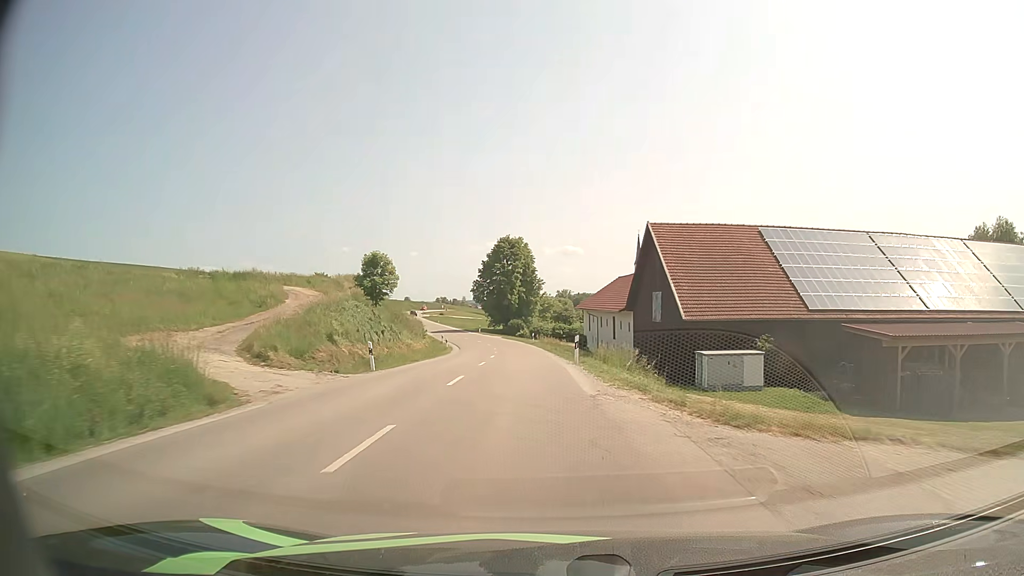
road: secondary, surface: asphalt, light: Day
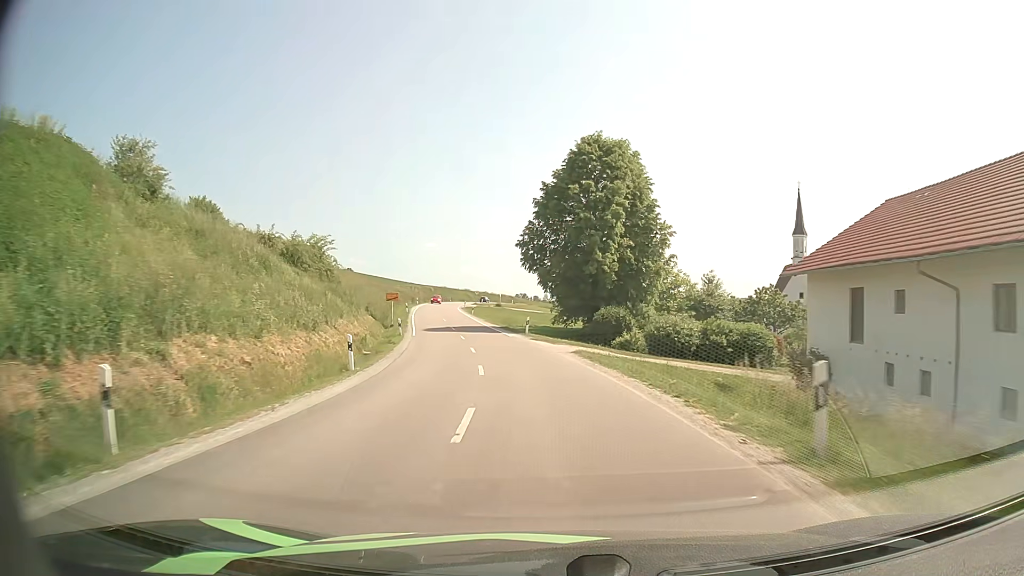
(-3.2, +52.8) m; -7°
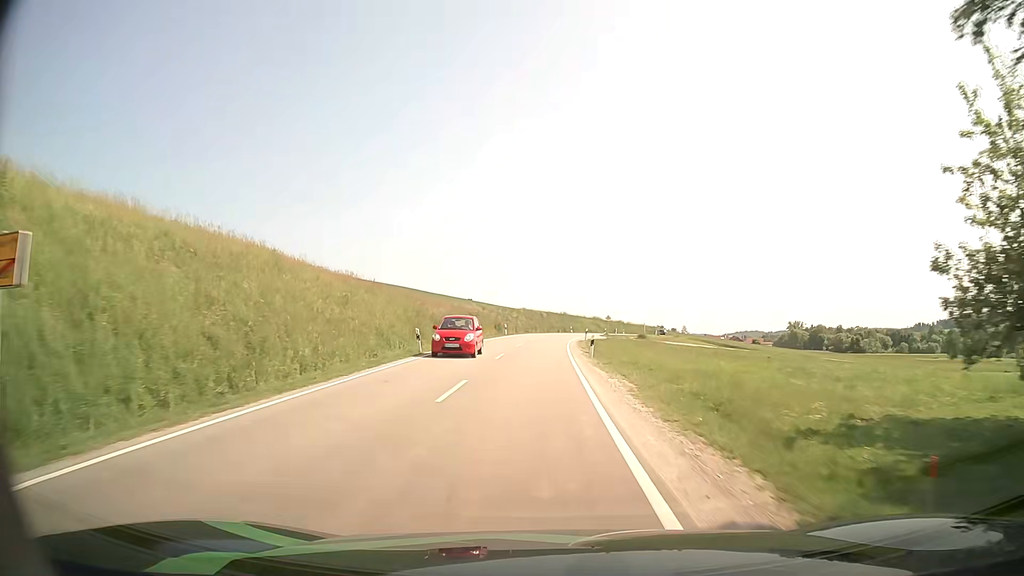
(-4.1, +44.2) m; -11°
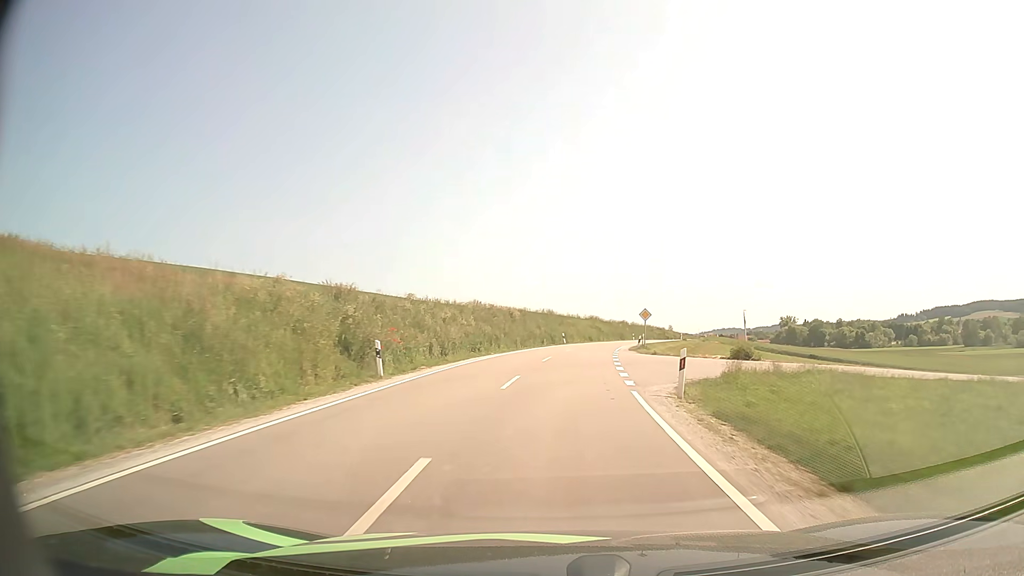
(-0.2, +45.1) m; +2°
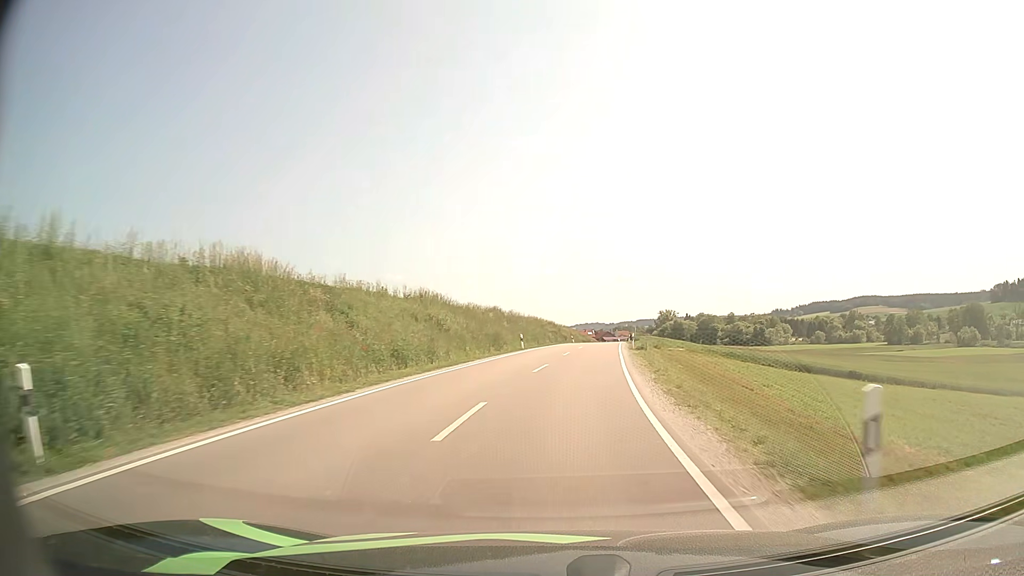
(+4.8, +55.0) m; +12°
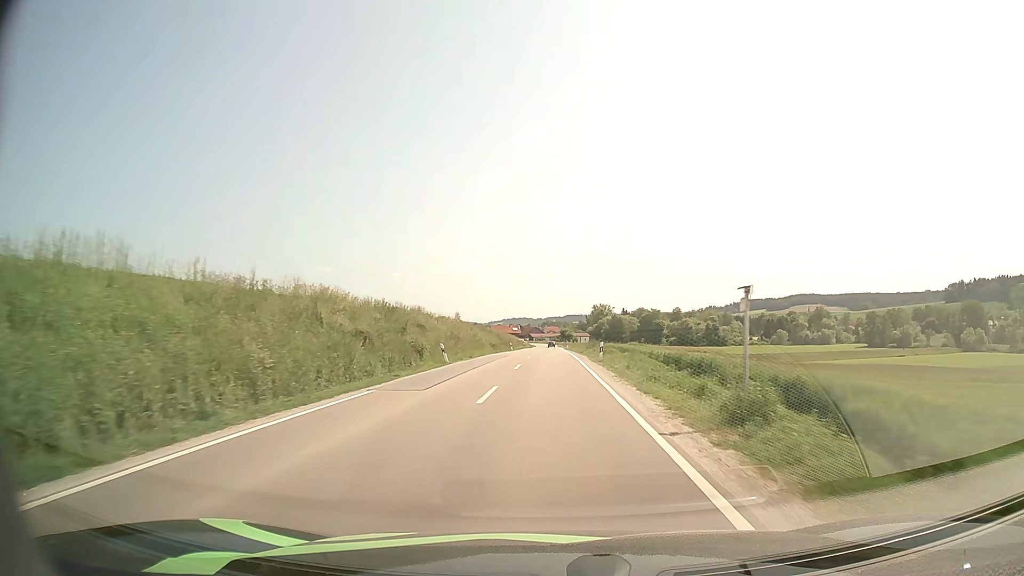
(+4.5, +55.7) m; +6°
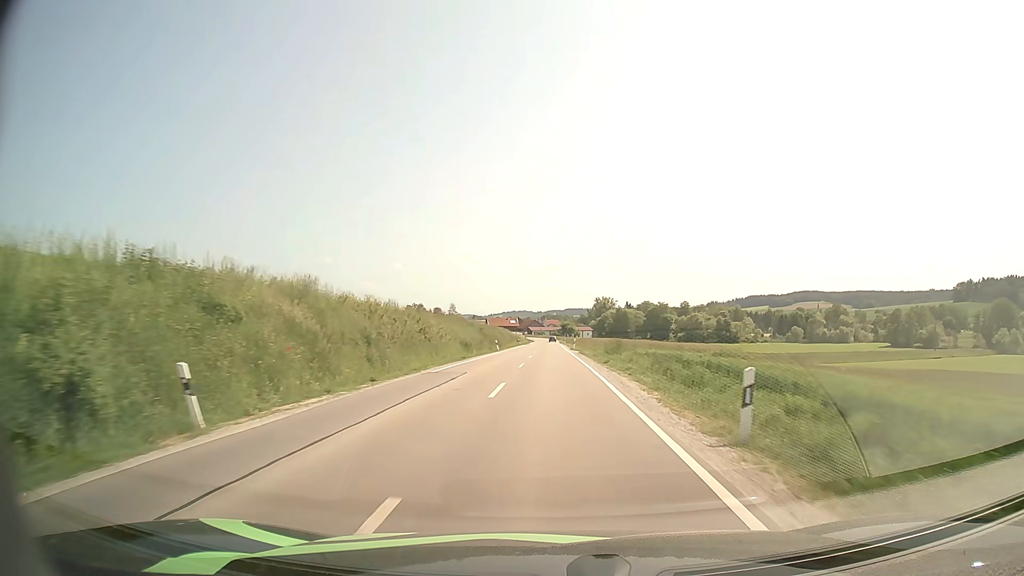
(0.0, +23.2) m; 0°
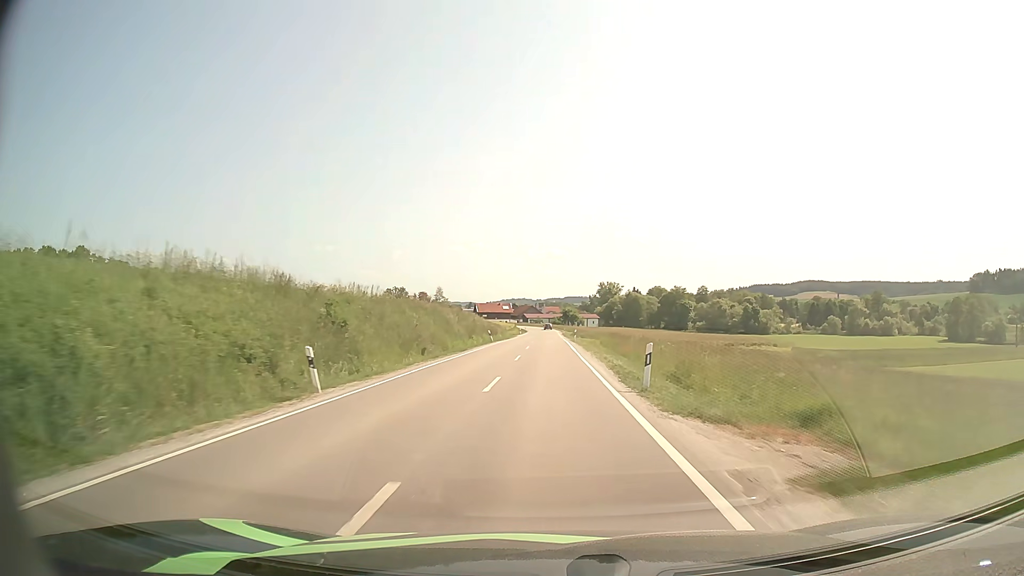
(+0.2, +47.9) m; 0°
(0, +10) (0, +20) (0, +30) (0, +40) (0, +50) (0, +60) (0, +70) (0, +80) (0, +90) (0, +100) m
